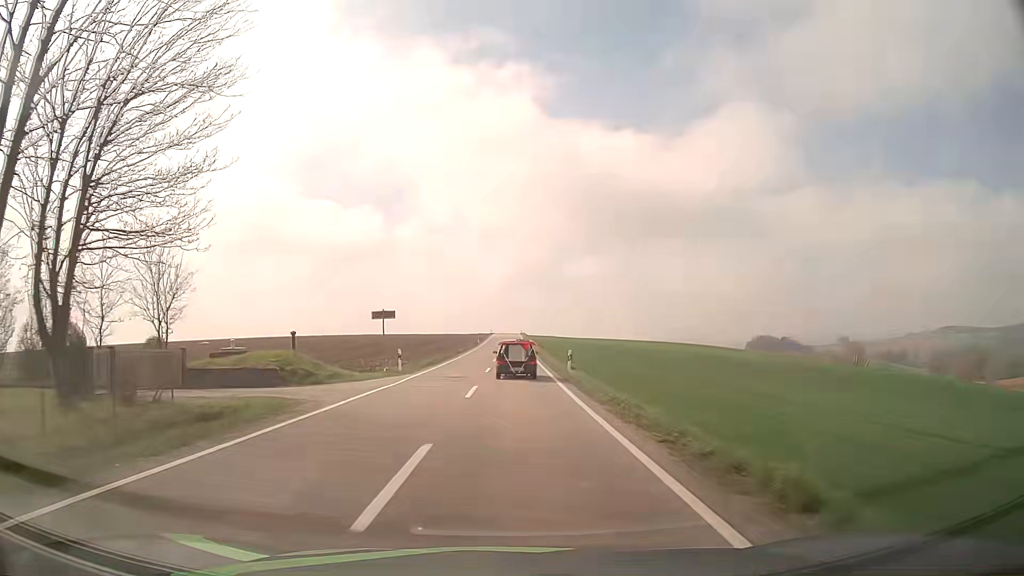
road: tertiary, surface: asphalt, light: Day
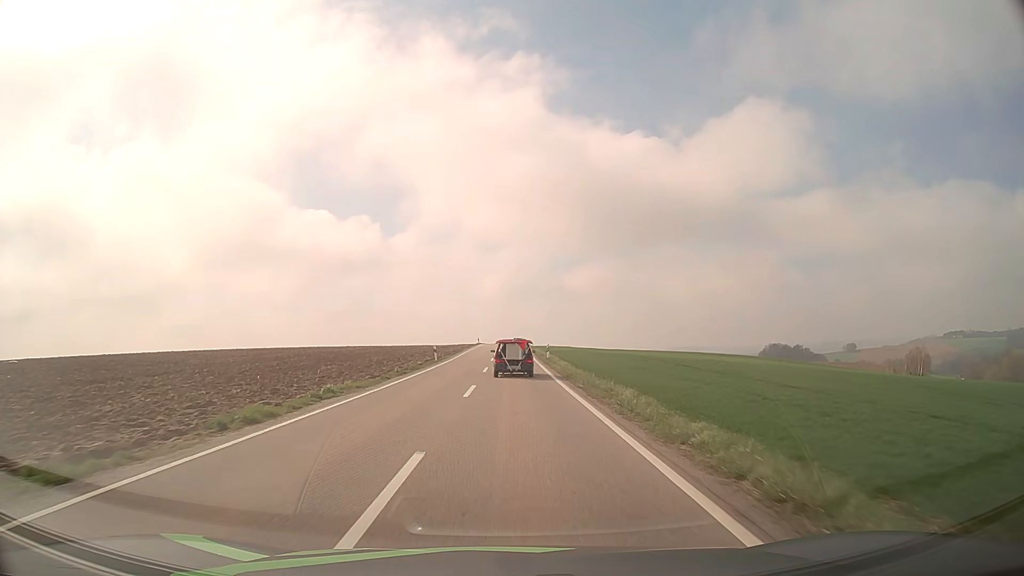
(+0.4, +50.2) m; 0°
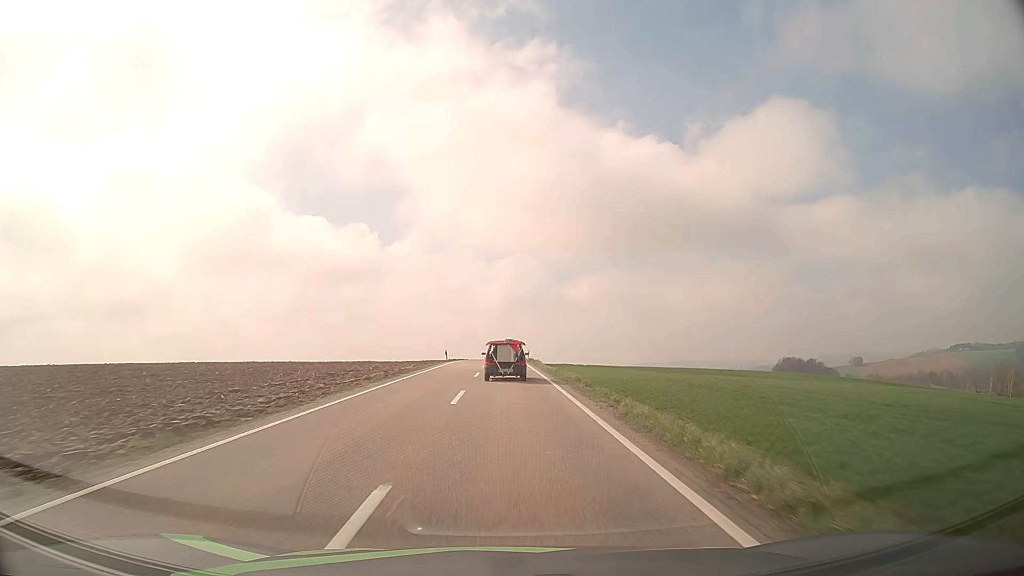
(+0.1, +51.7) m; 0°
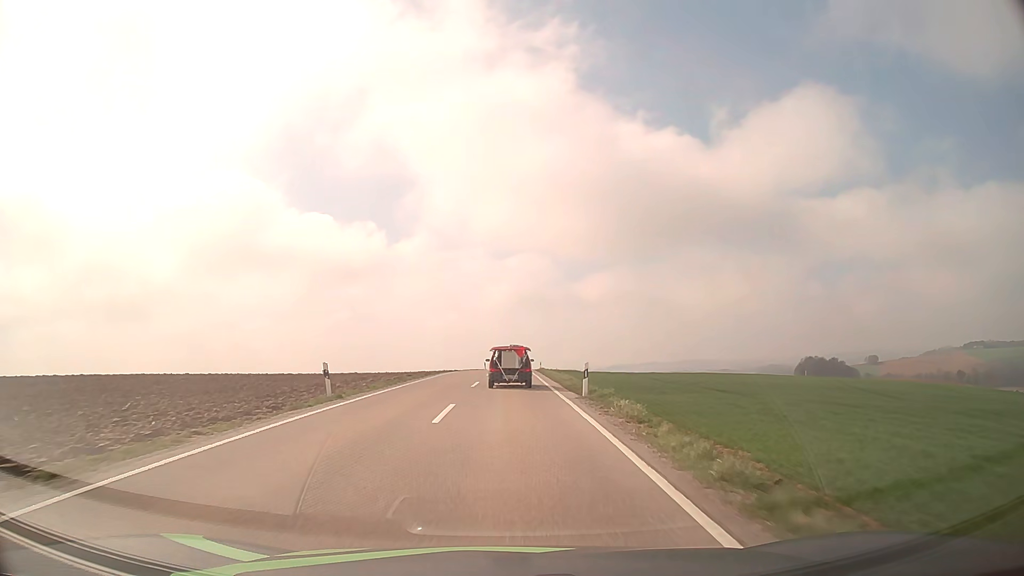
(-0.1, +40.0) m; 0°
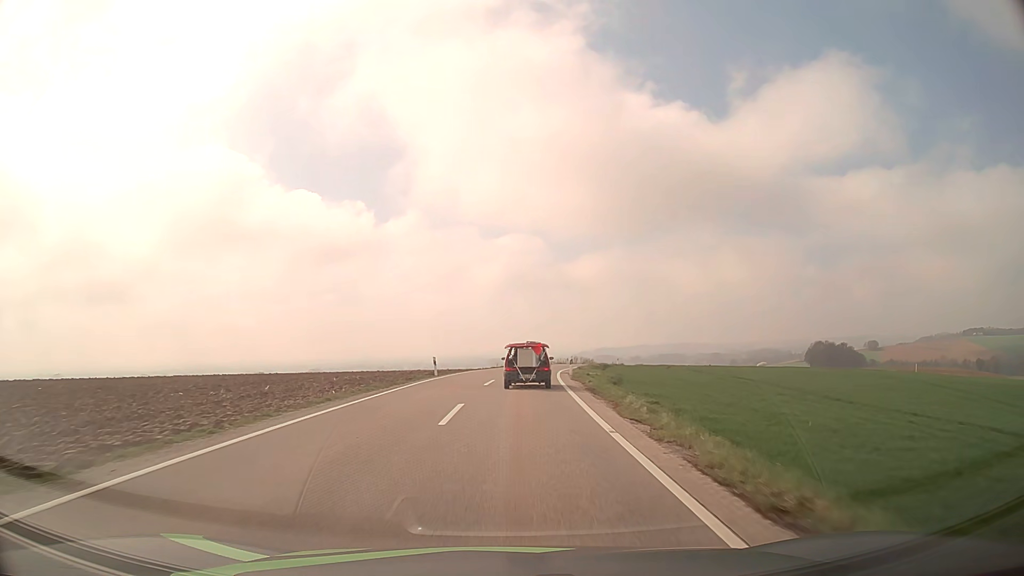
(+0.1, +50.4) m; +1°
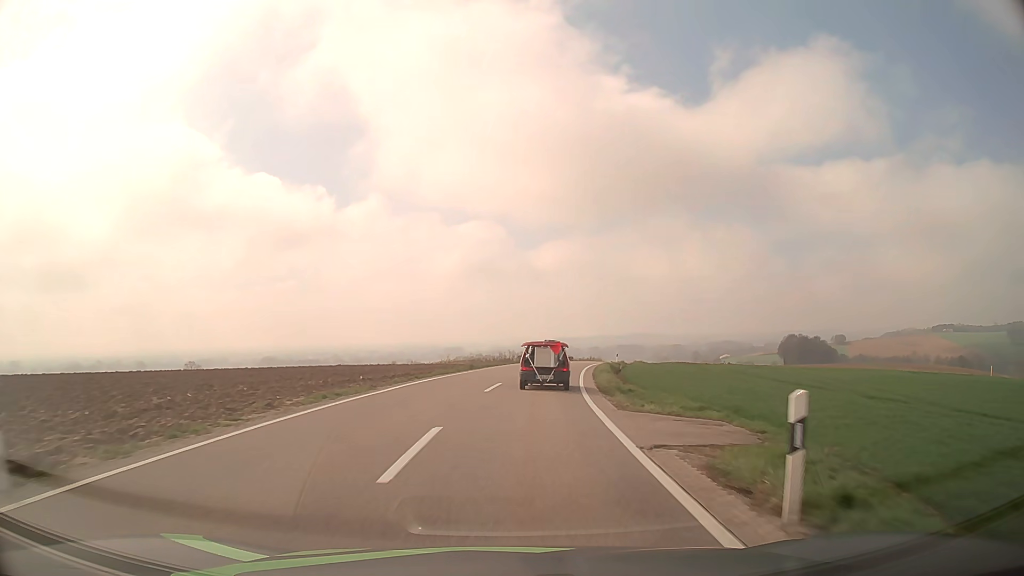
(+0.7, +29.5) m; +4°
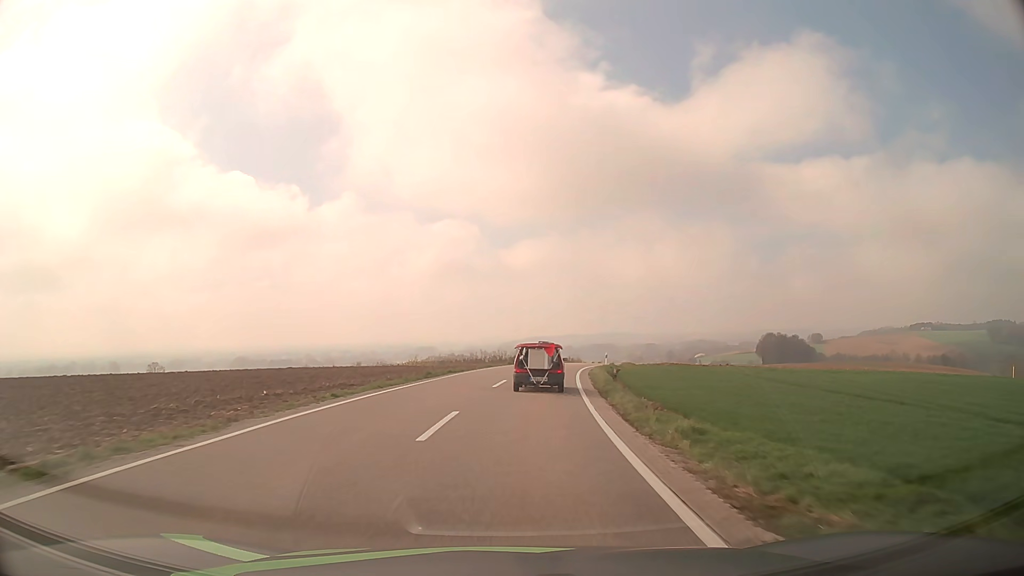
(+0.2, +9.5) m; +2°
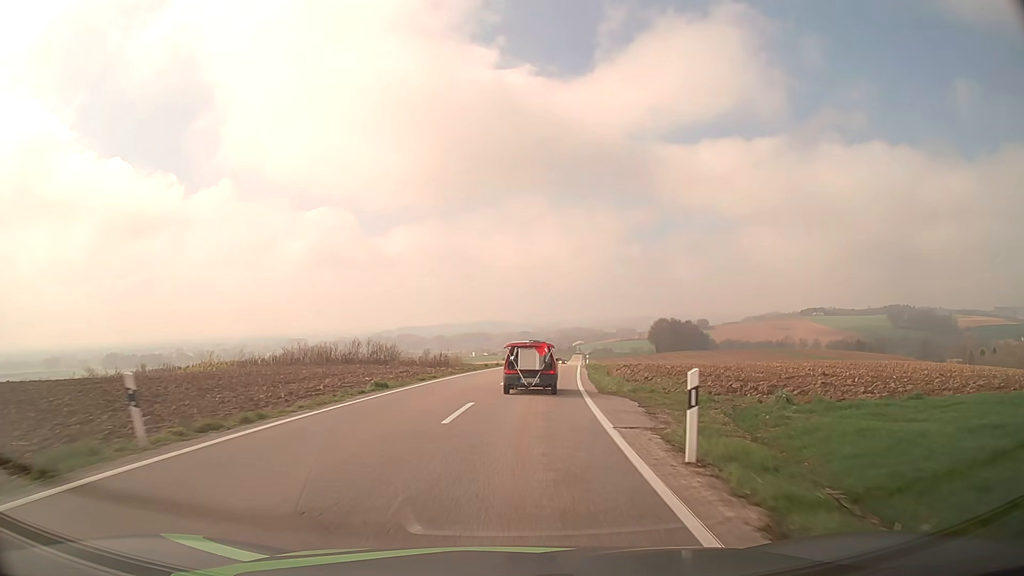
(+4.2, +47.2) m; +11°
(0, +10) (+1, +20) (+2, +30) (+3, +40) (+4, +50) (+5, +60) (+6, +70) (+6, +80) (+7, +90) (+7, +100) m
